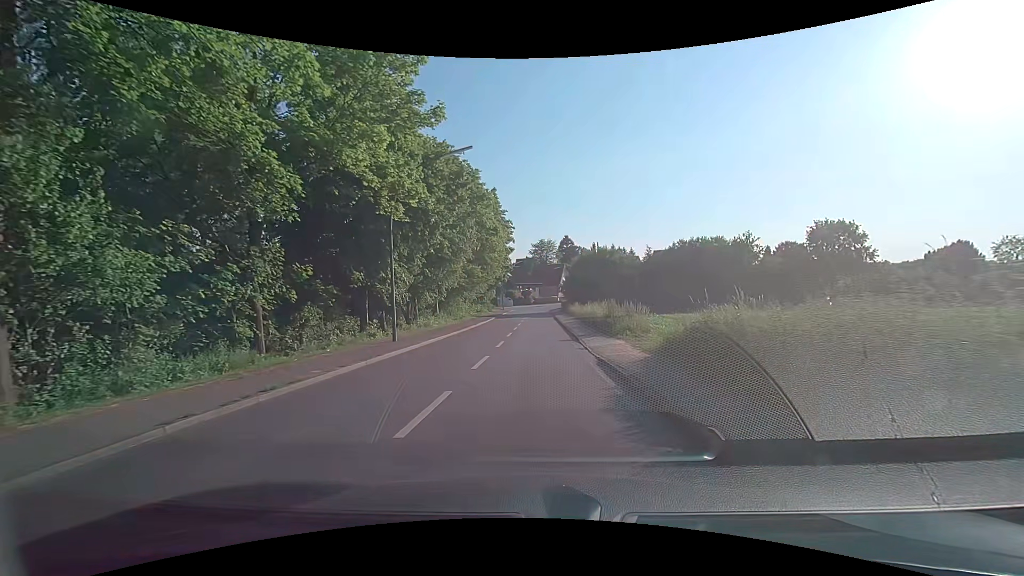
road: secondary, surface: asphalt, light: Day
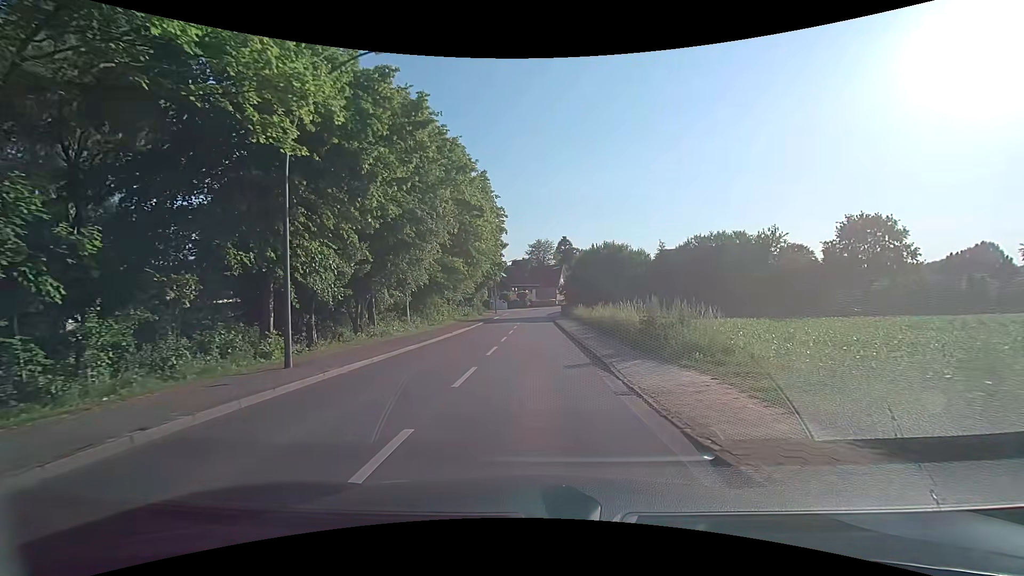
(0.0, +8.6) m; 0°
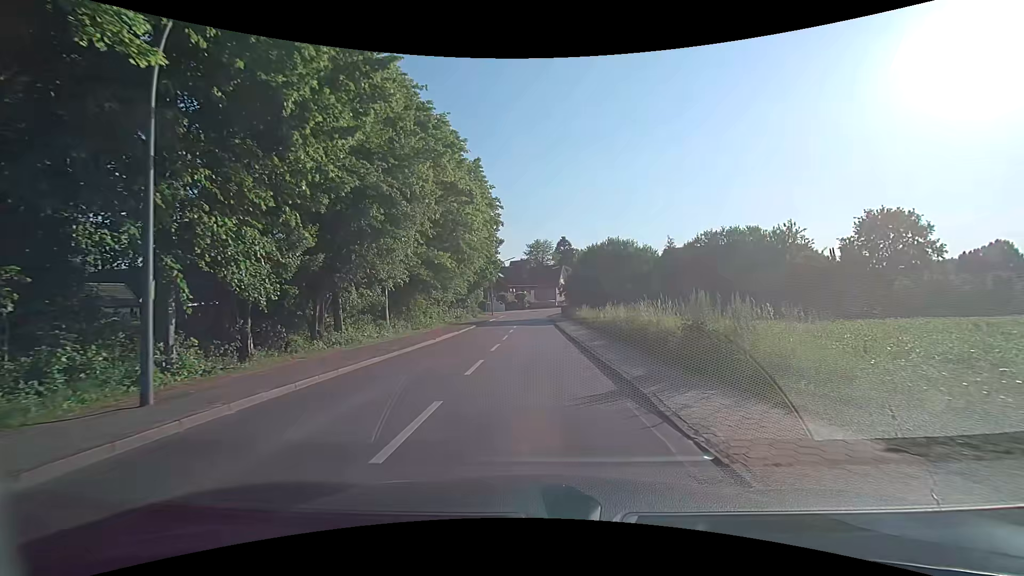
(0.0, +4.3) m; 0°
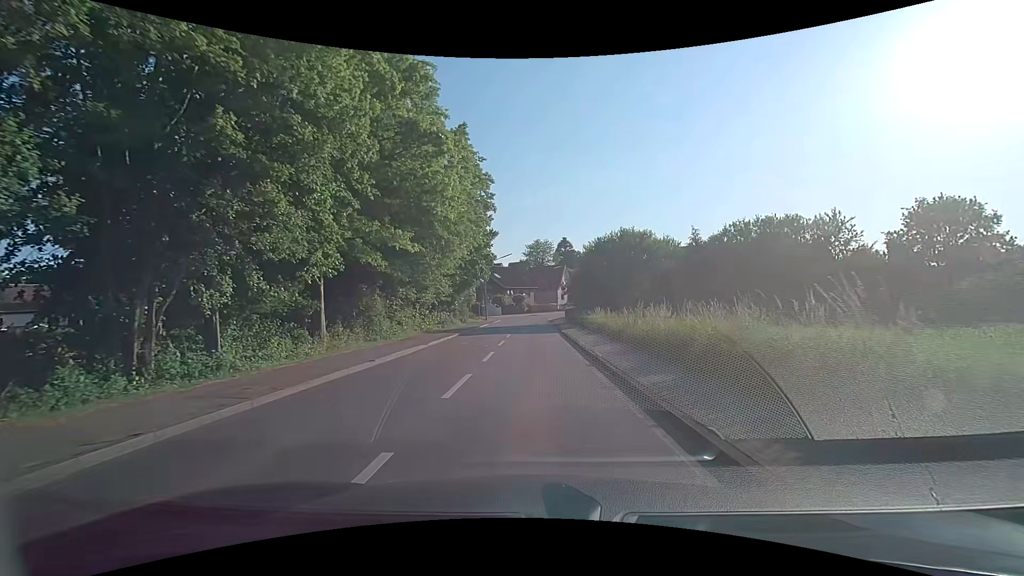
(0.0, +8.5) m; 0°
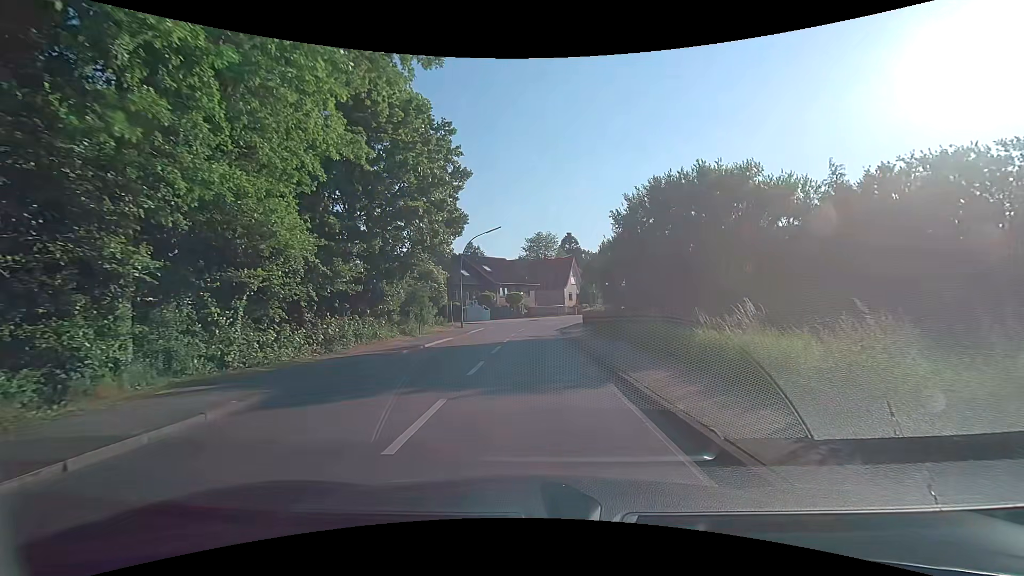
(-0.1, +21.1) m; -1°
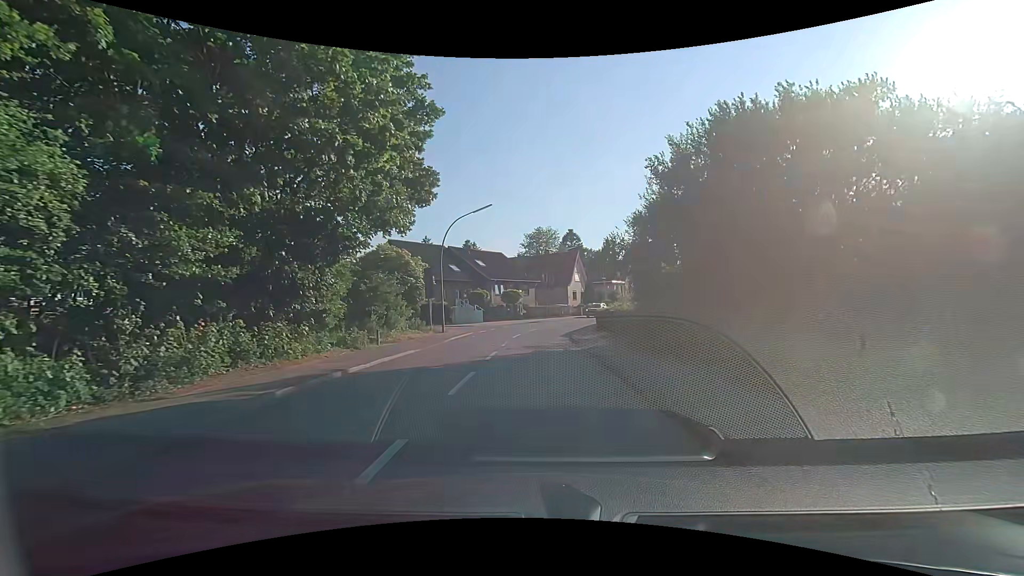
(+0.1, +8.4) m; 0°
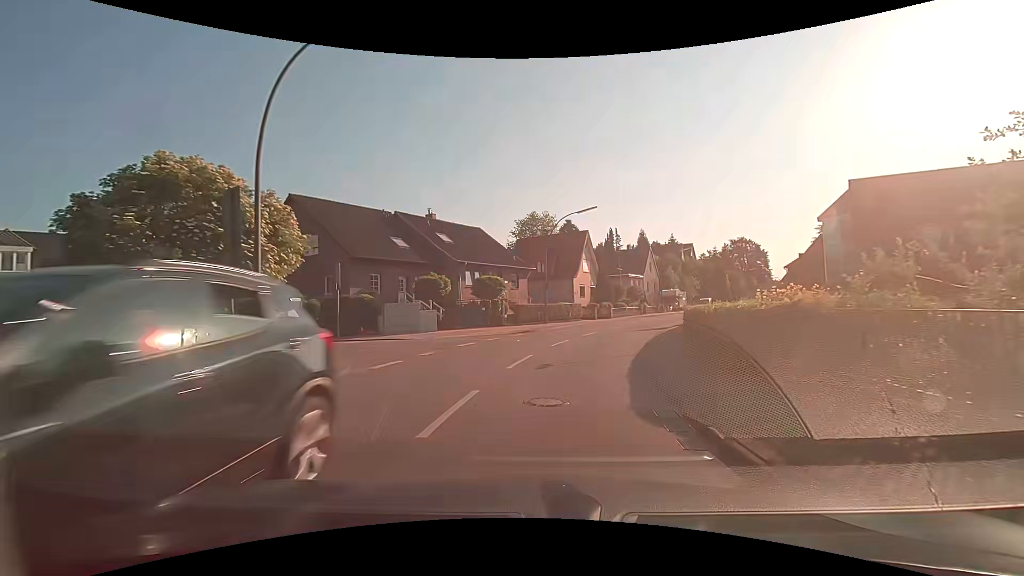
(+0.1, +21.1) m; +1°
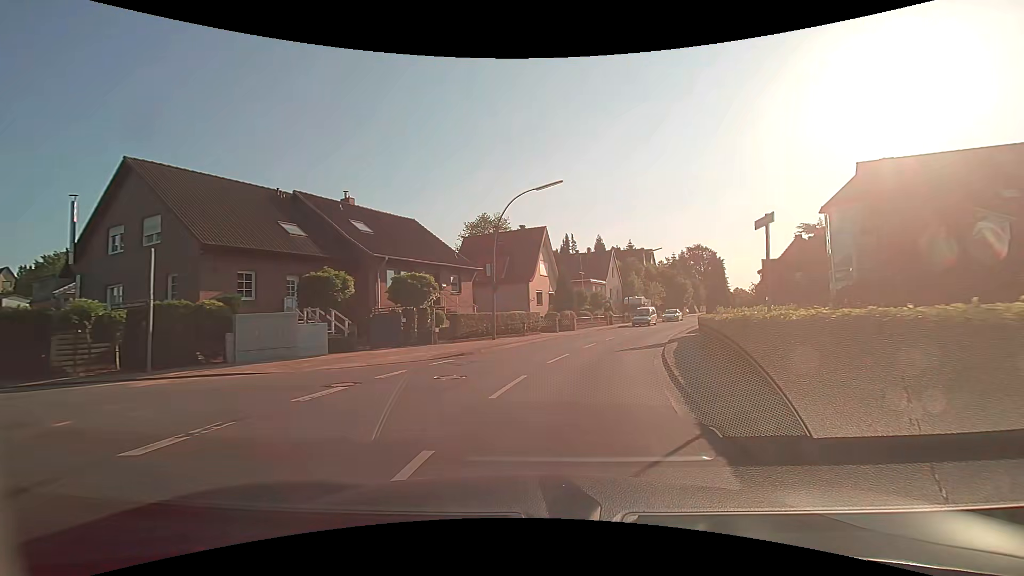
(+0.4, +9.3) m; +5°
(+1, +10) (+3, +20) (+6, +29) (+9, +39) (+13, +48) (+17, +57) (+22, +66) (+26, +75) (+30, +84) (+35, +93) m
